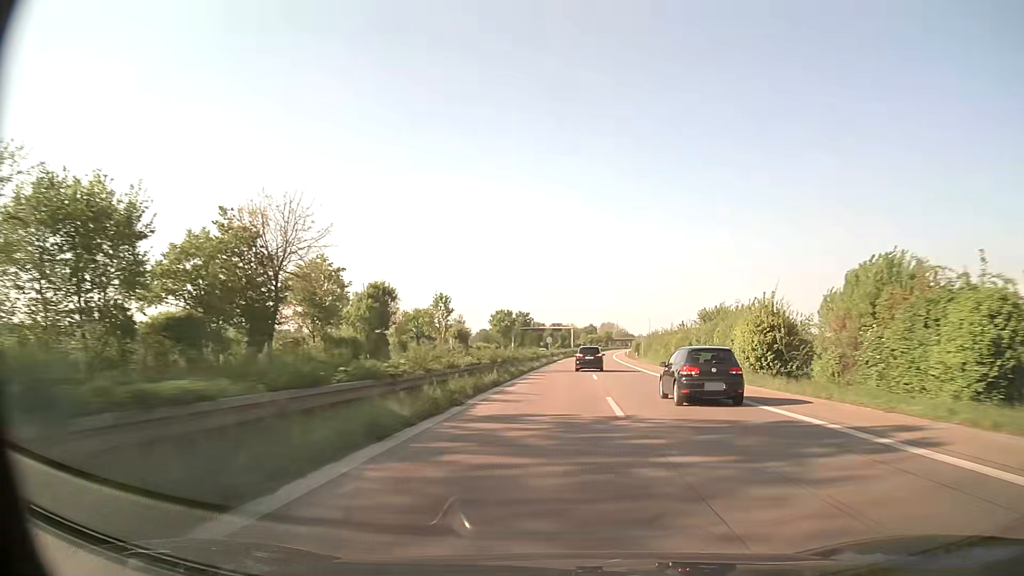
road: trunk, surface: asphalt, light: Day
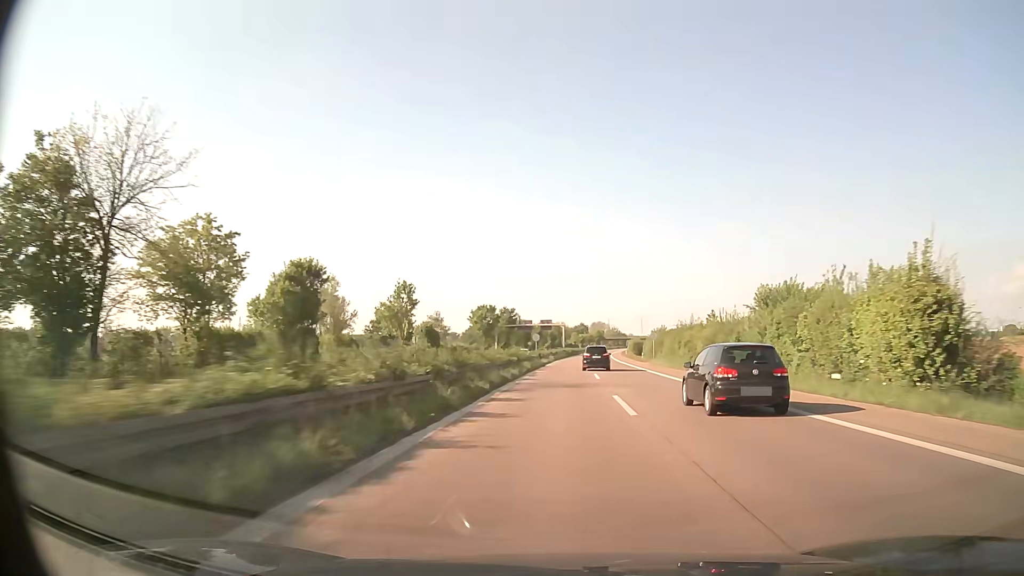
(+0.2, +17.9) m; +1°
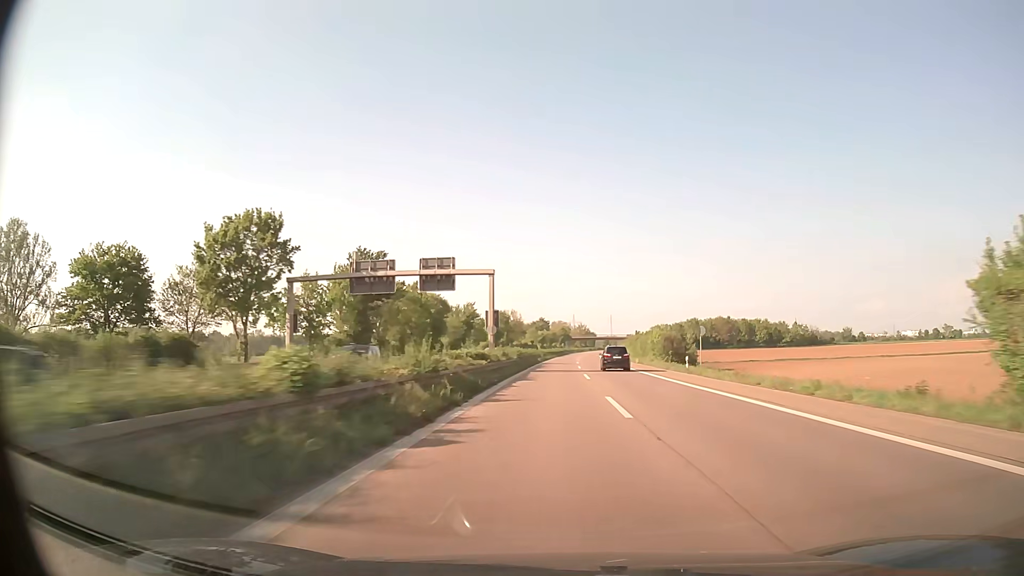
(+3.1, +91.4) m; +4°
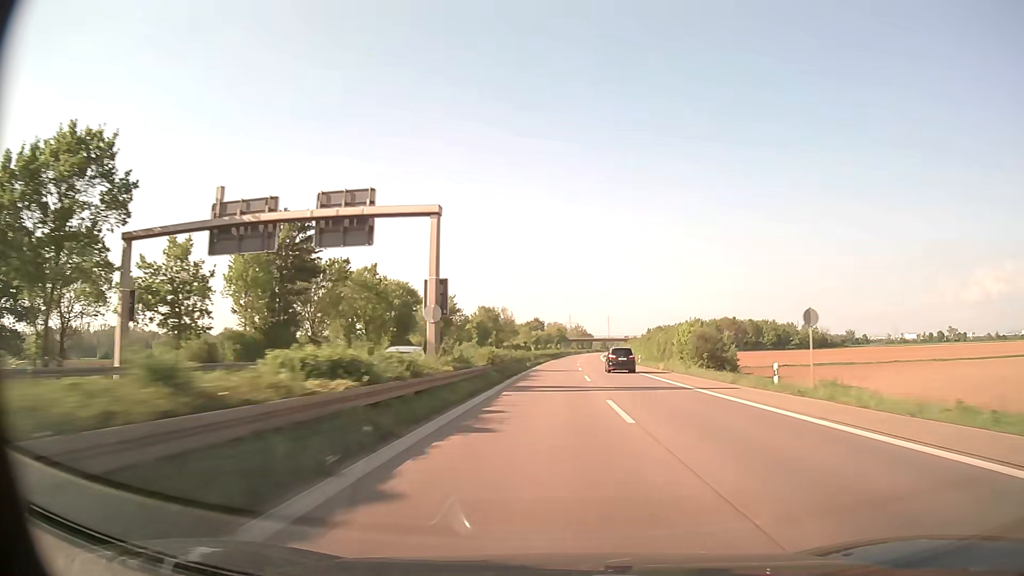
(+0.1, +18.7) m; 0°
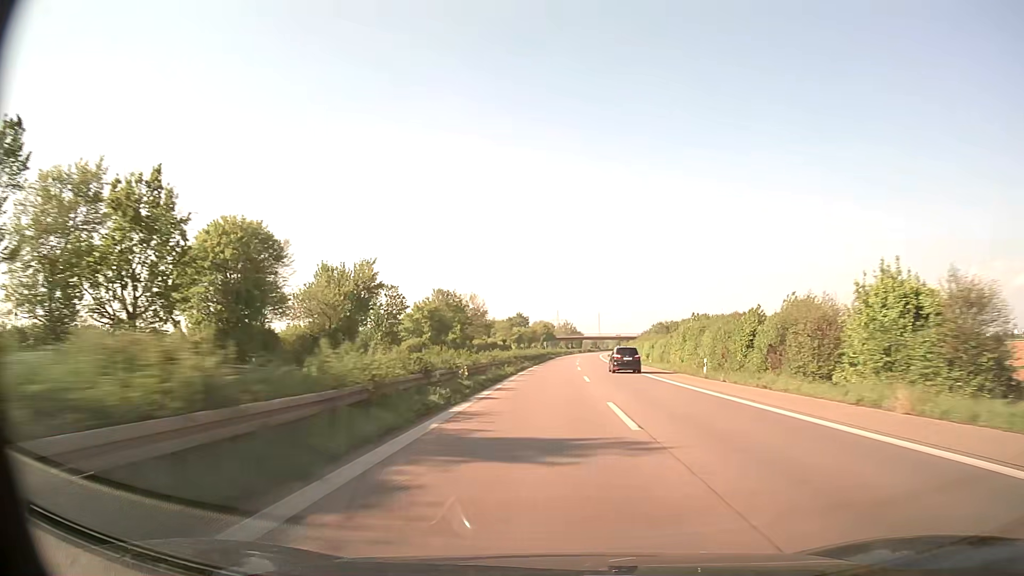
(+0.3, +37.6) m; +1°
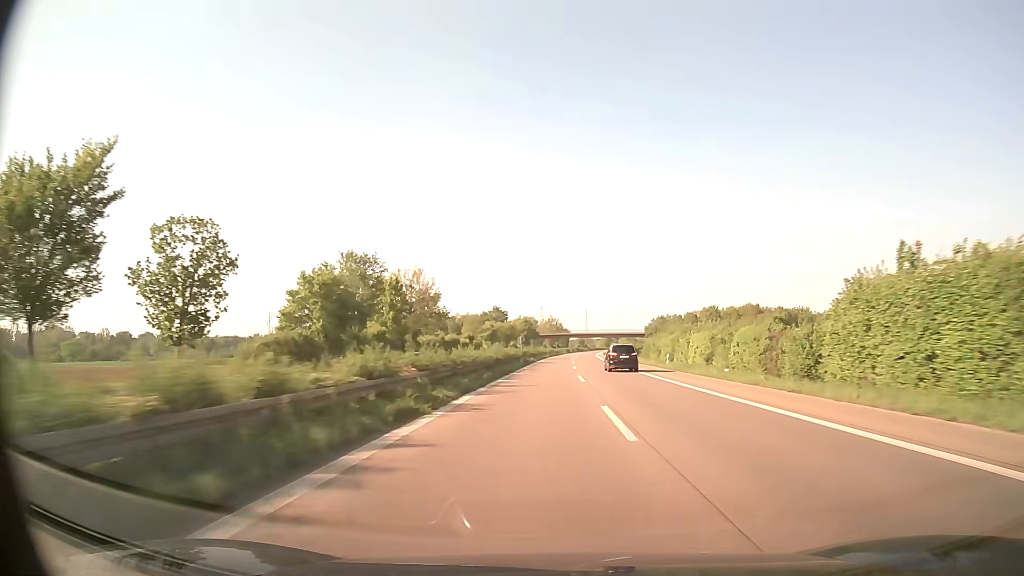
(+0.4, +37.8) m; +1°
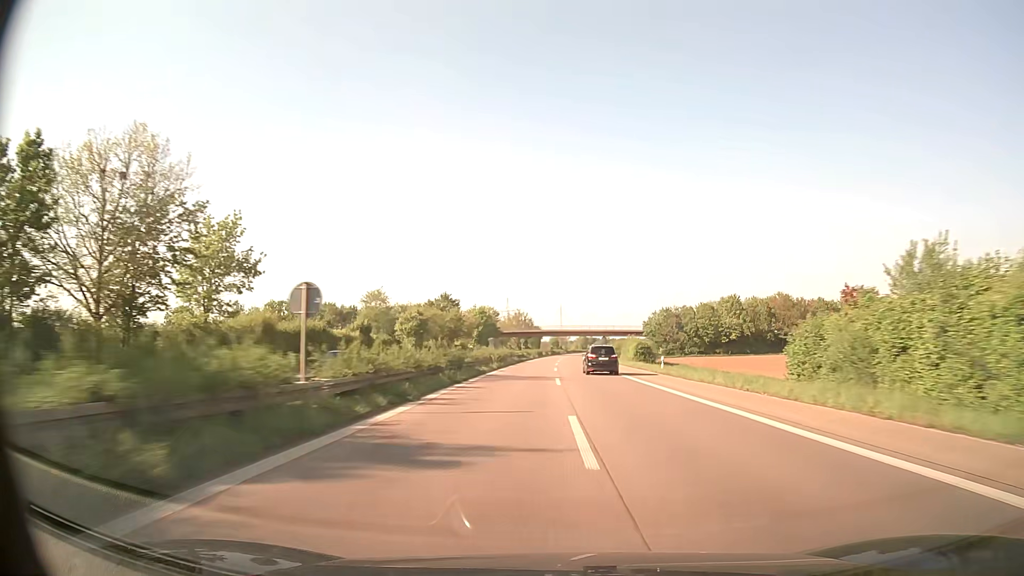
(+1.1, +56.5) m; +2°
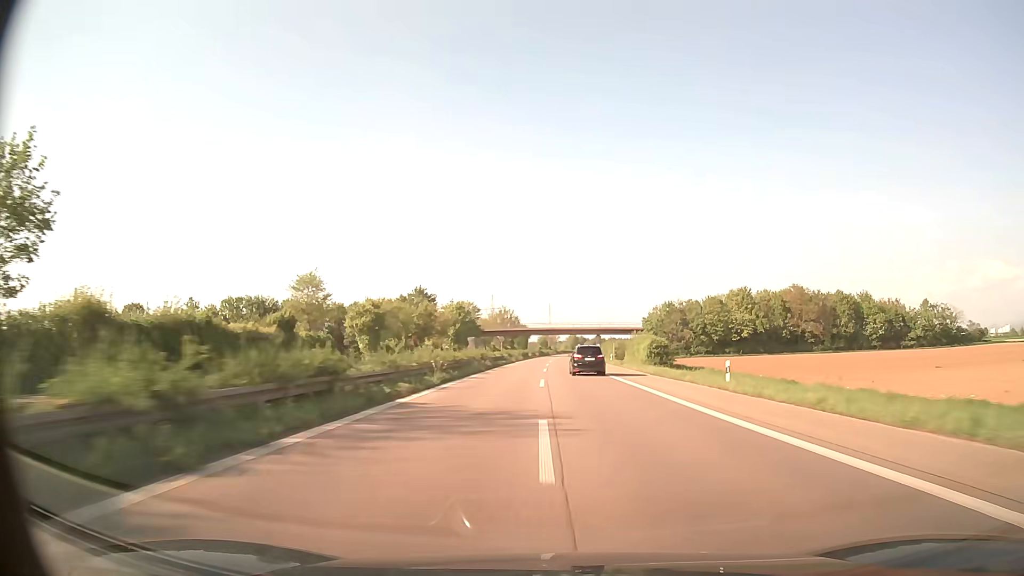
(+0.1, +18.8) m; +1°
(0, +10) (0, +20) (0, +30) (0, +40) (+1, +50) (+1, +60) (+1, +70) (+1, +80) (+1, +90) (+2, +100) m
